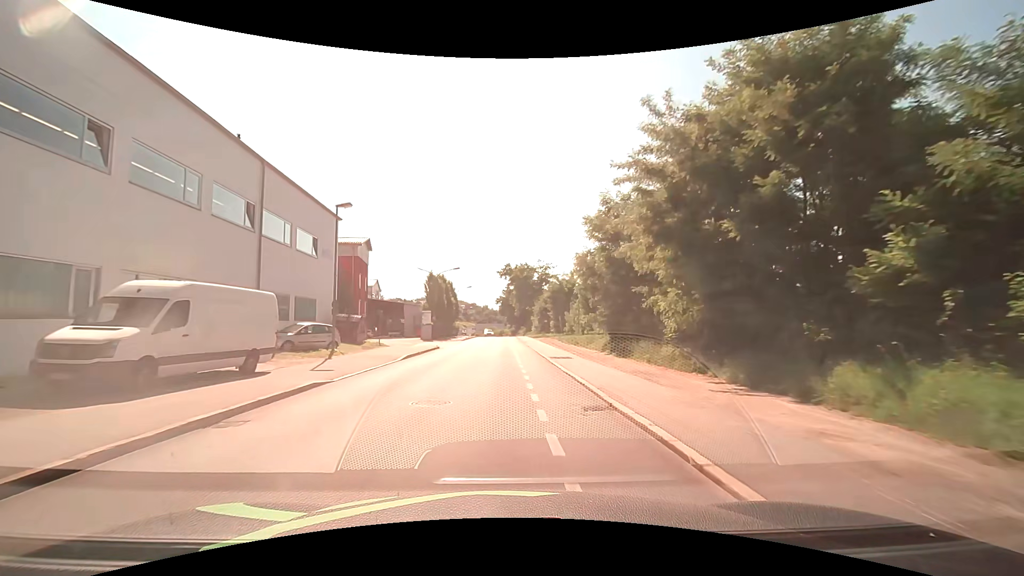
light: Day
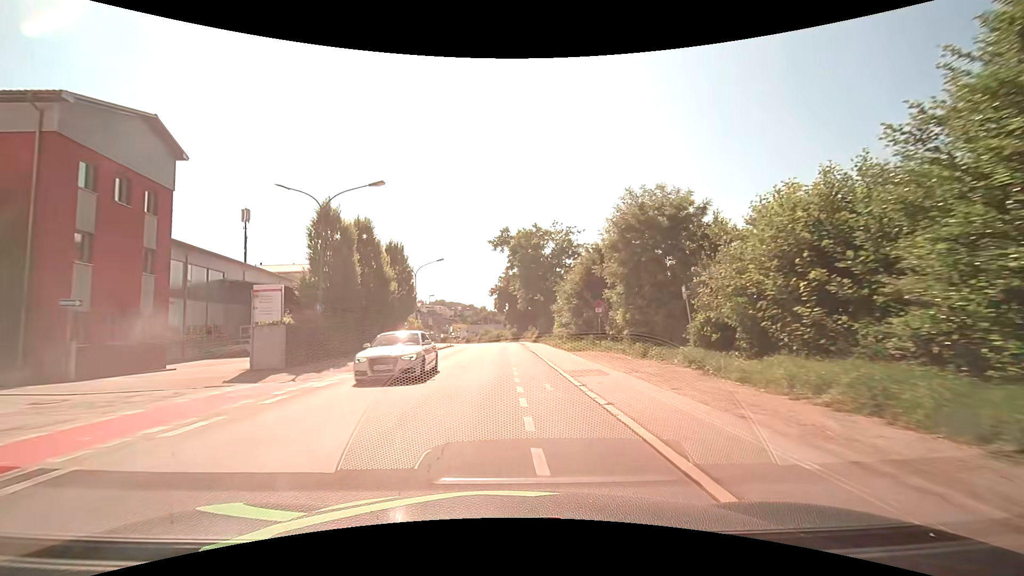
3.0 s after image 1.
(0.0, +37.4) m; 0°
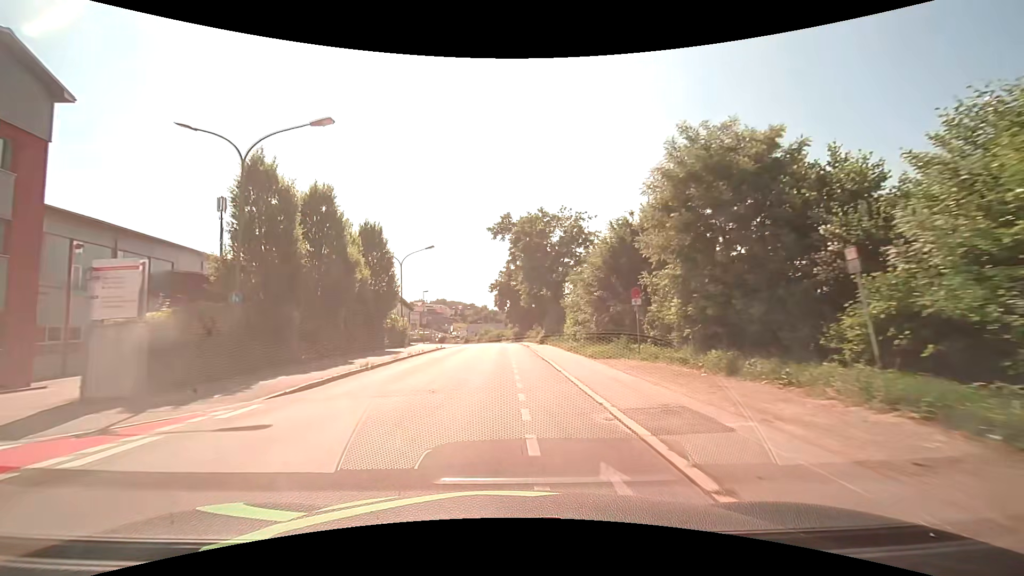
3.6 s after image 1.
(0.0, +7.5) m; +1°
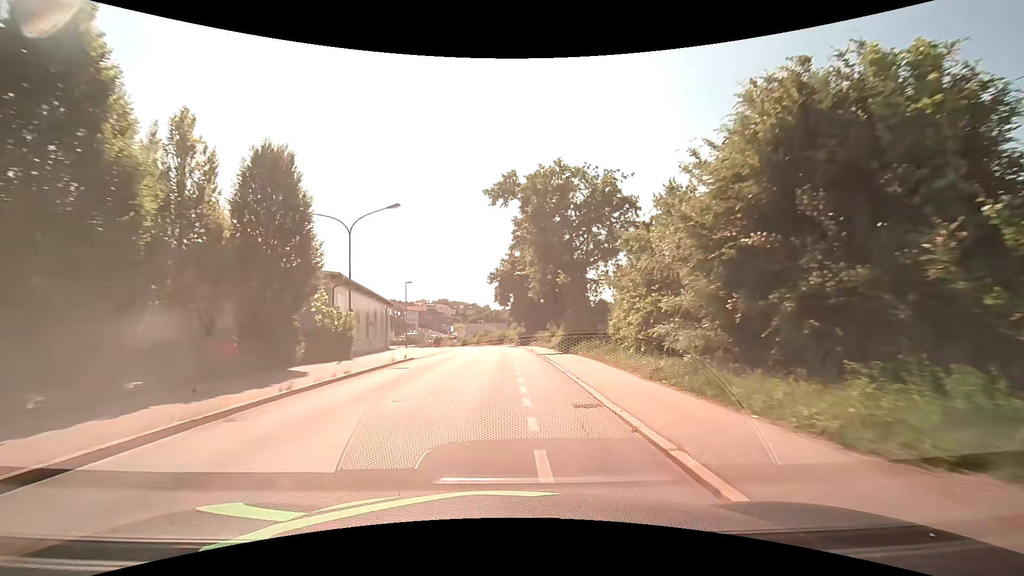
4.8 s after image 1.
(-0.1, +15.1) m; 0°
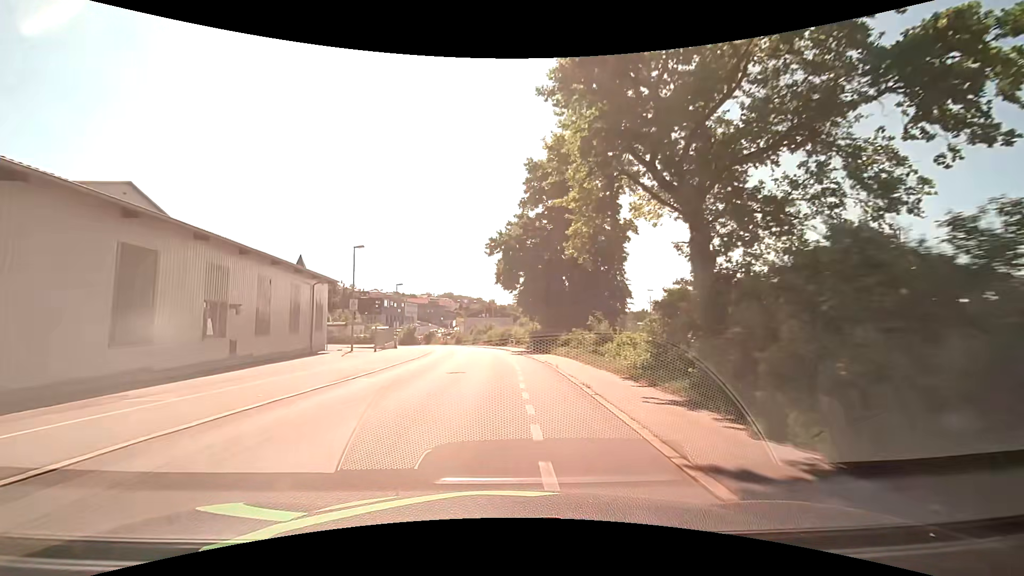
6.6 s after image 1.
(-0.2, +22.8) m; -1°
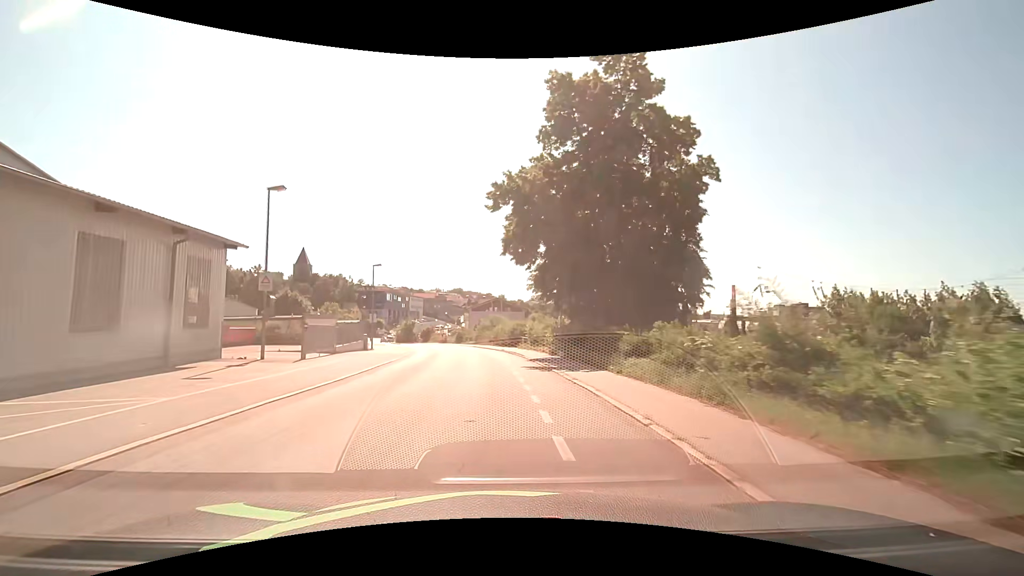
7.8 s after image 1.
(0.0, +15.3) m; -1°
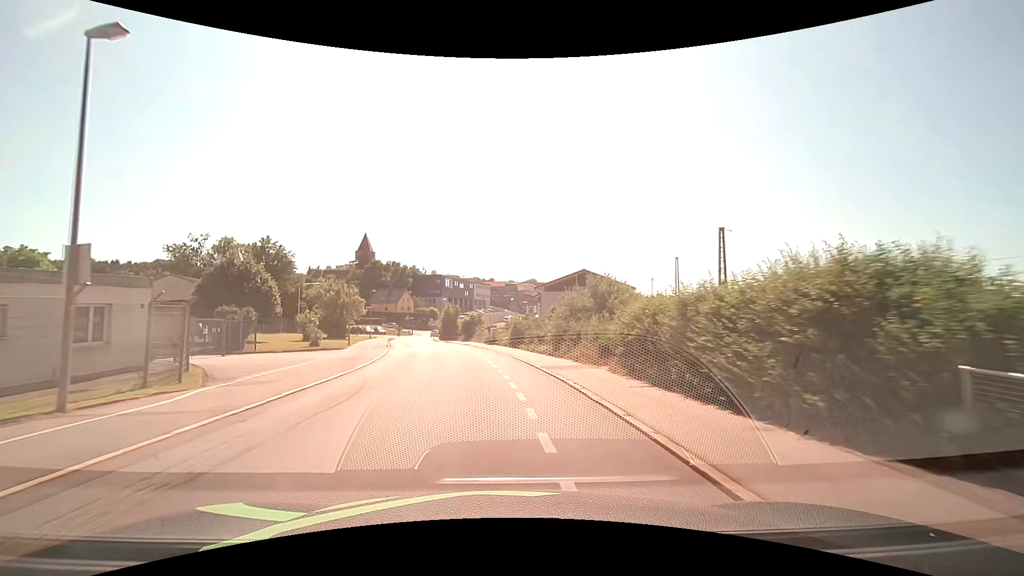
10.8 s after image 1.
(-2.2, +38.5) m; -8°
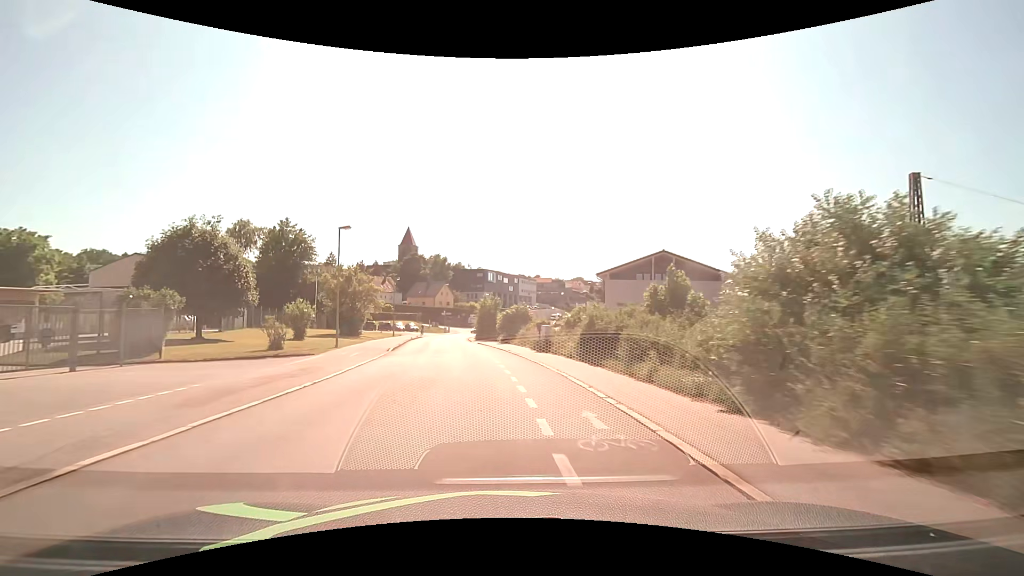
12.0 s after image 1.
(-0.7, +15.5) m; -5°
(0, +10) (-1, +20) (-2, +30) (-4, +40) (-5, +50) (-6, +60) (-7, +70) (-8, +80) (-7, +90) (-5, +99) m
